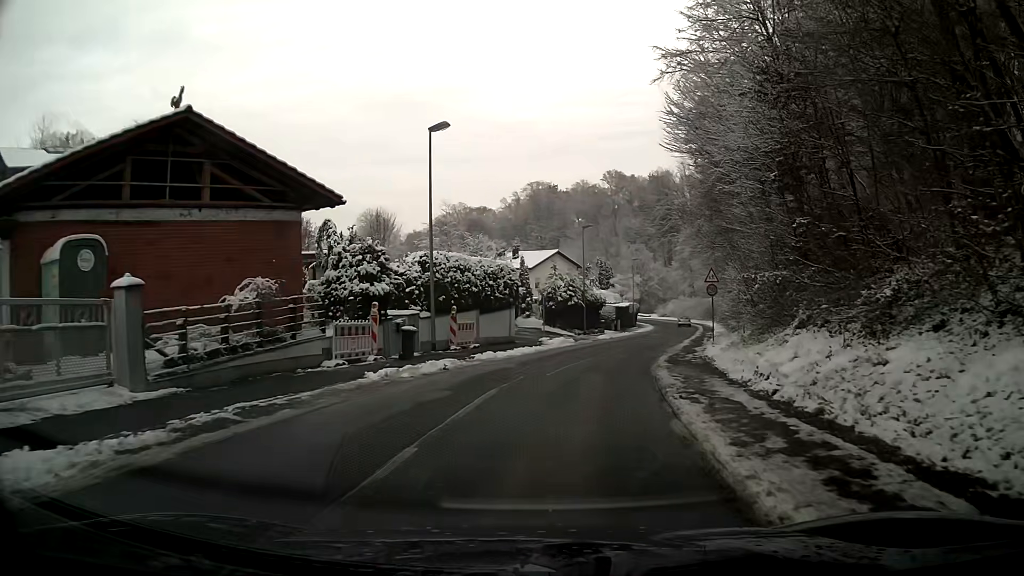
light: Day
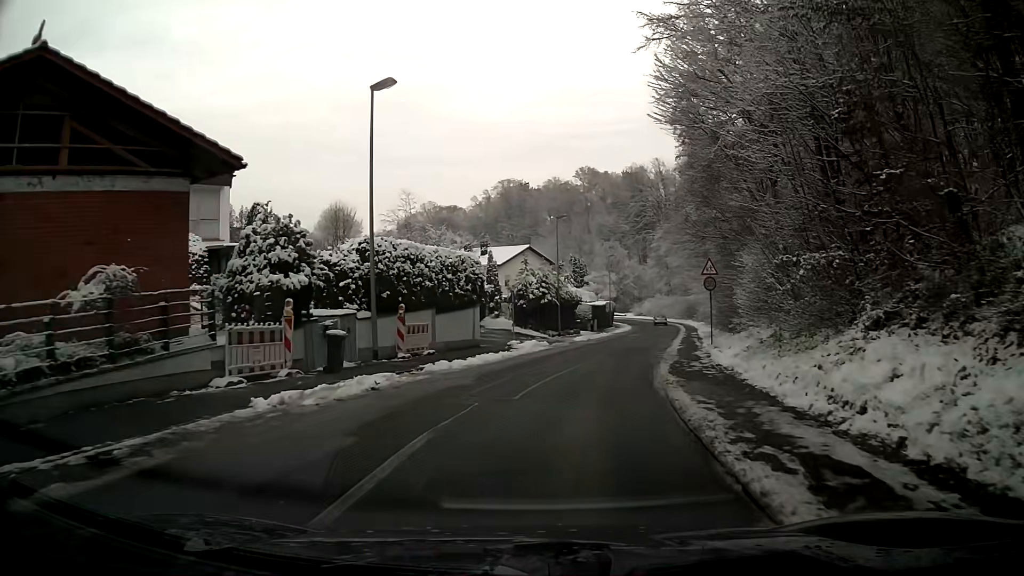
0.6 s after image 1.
(+0.1, +4.7) m; +2°
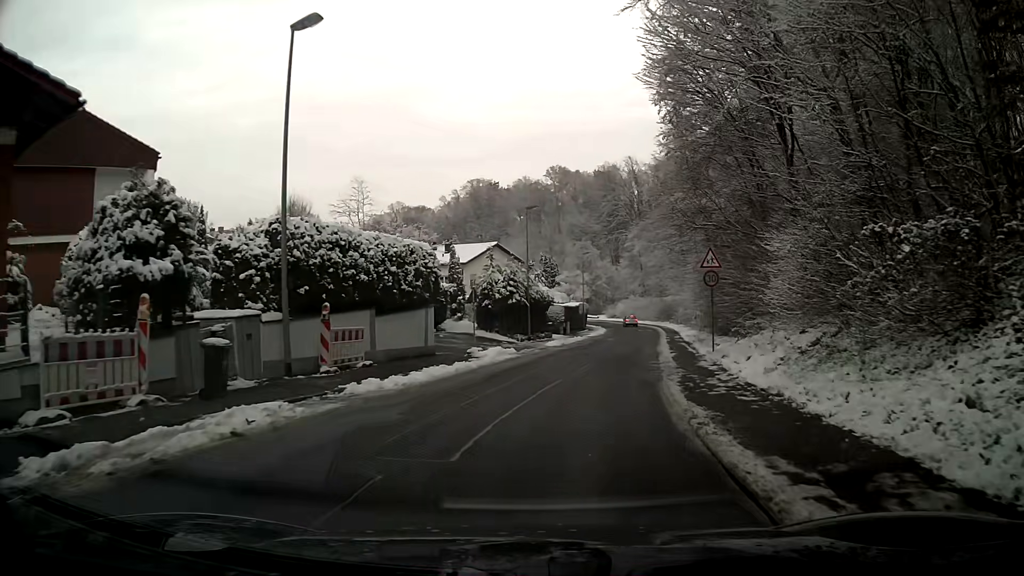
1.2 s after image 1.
(+0.1, +4.8) m; +3°
(+1, +10) (+2, +20) (+3, +30) (+5, +40) (+7, +49) (+8, +59) (+10, +69) (+10, +79) (+10, +89) (+9, +99) m
